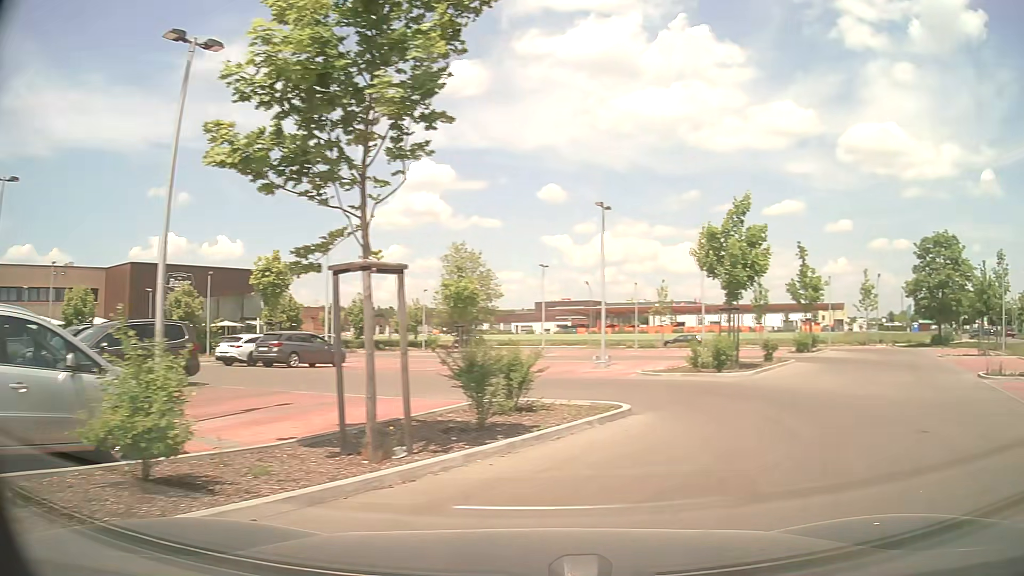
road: tertiary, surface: asphalt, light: Day
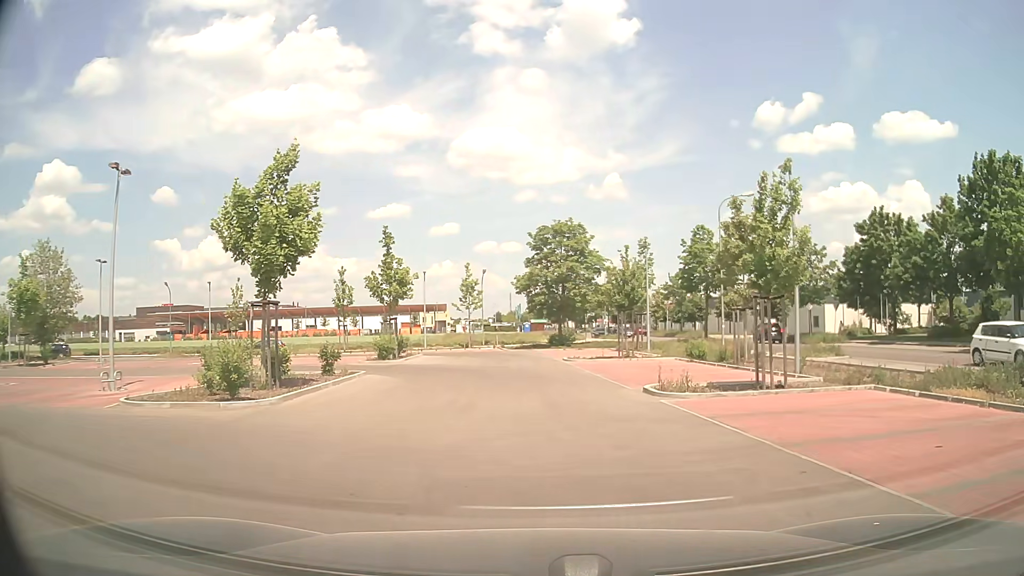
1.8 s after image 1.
(+2.4, +6.5) m; +33°
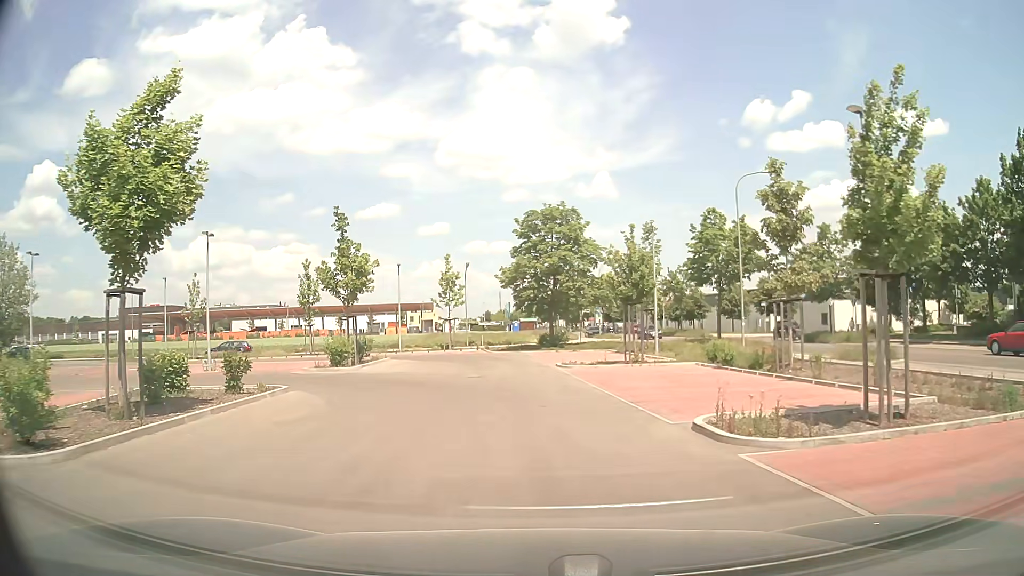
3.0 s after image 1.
(+0.2, +6.0) m; +2°
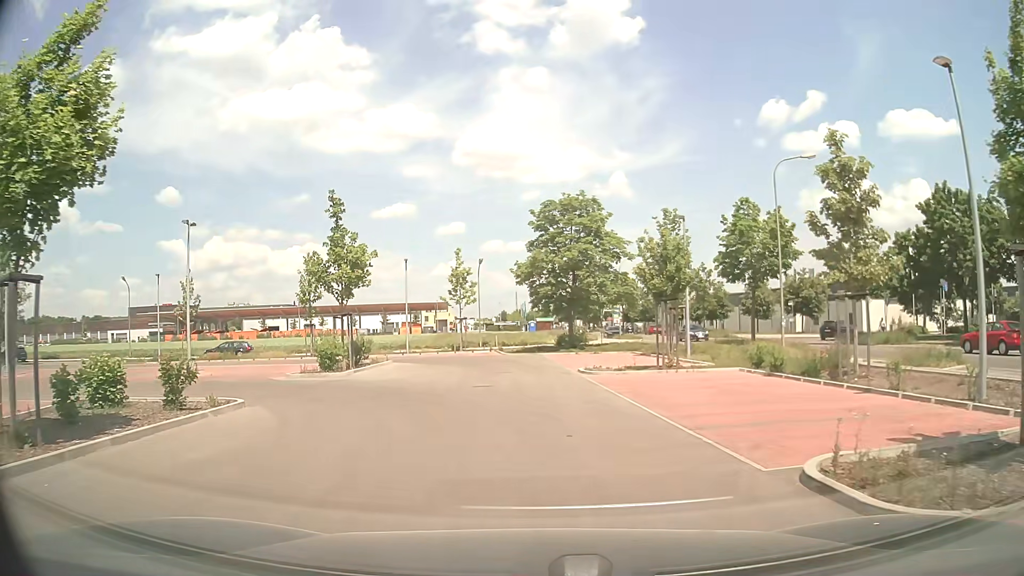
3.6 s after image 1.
(-0.1, +3.4) m; -1°
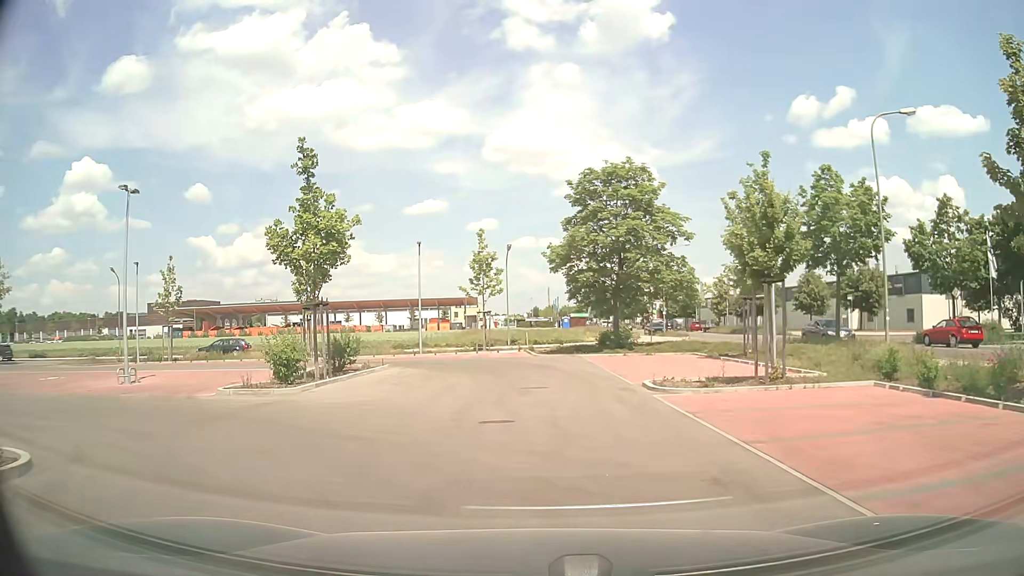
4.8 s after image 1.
(-0.2, +6.8) m; -3°
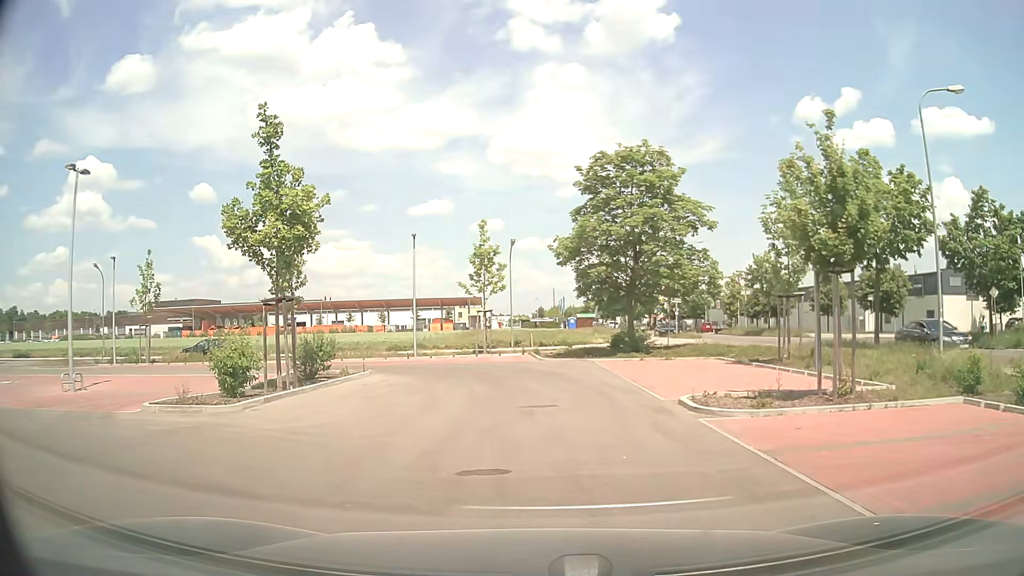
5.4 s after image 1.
(0.0, +3.2) m; -1°
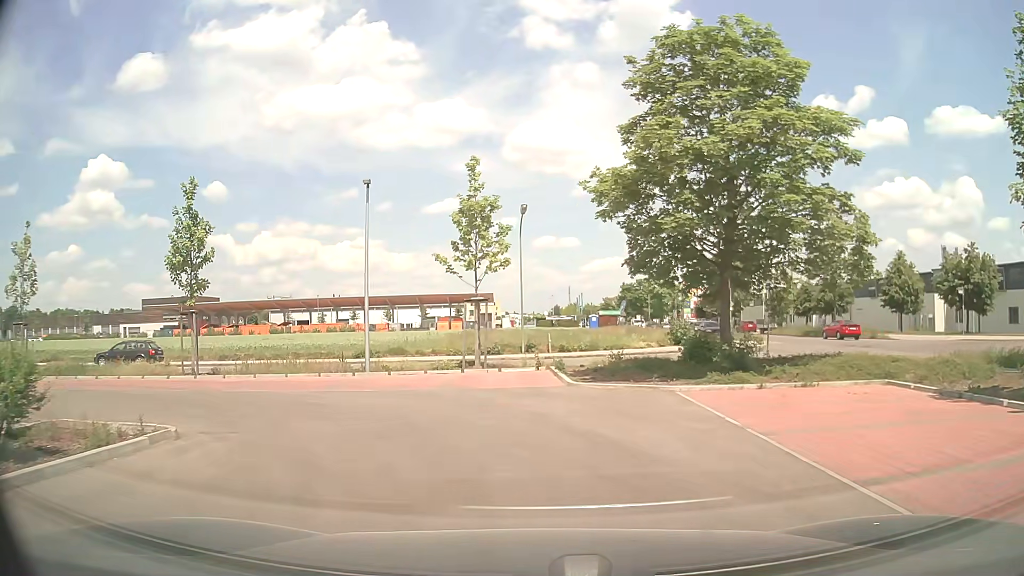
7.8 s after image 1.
(-0.1, +12.4) m; -1°
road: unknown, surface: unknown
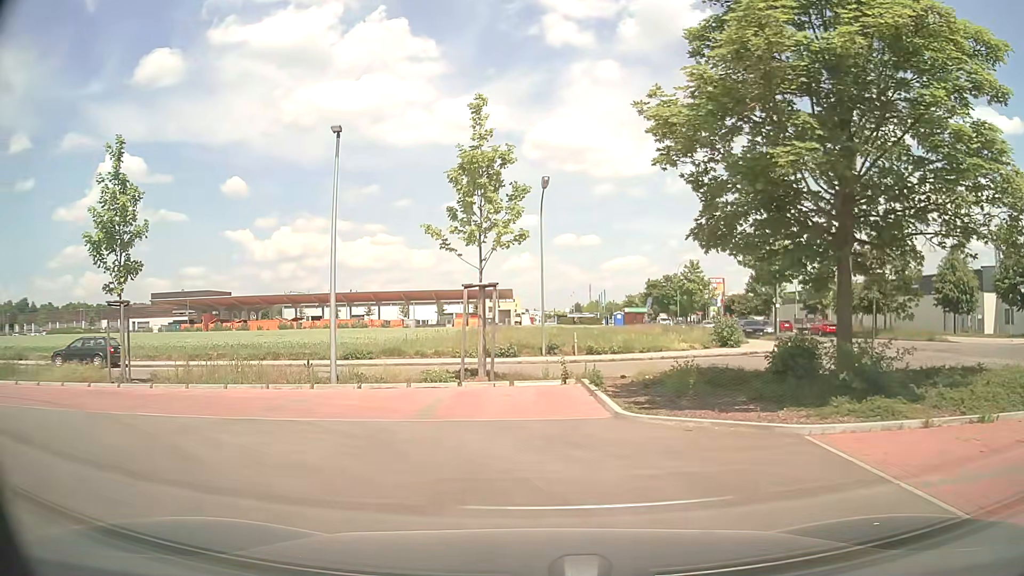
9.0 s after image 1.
(0.0, +5.6) m; -2°
